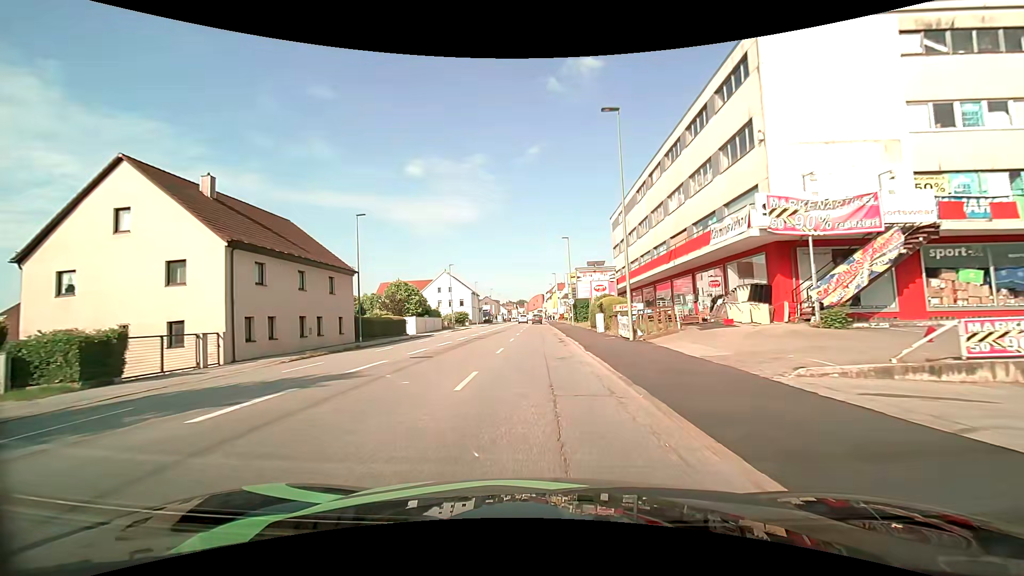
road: tertiary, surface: asphalt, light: Day
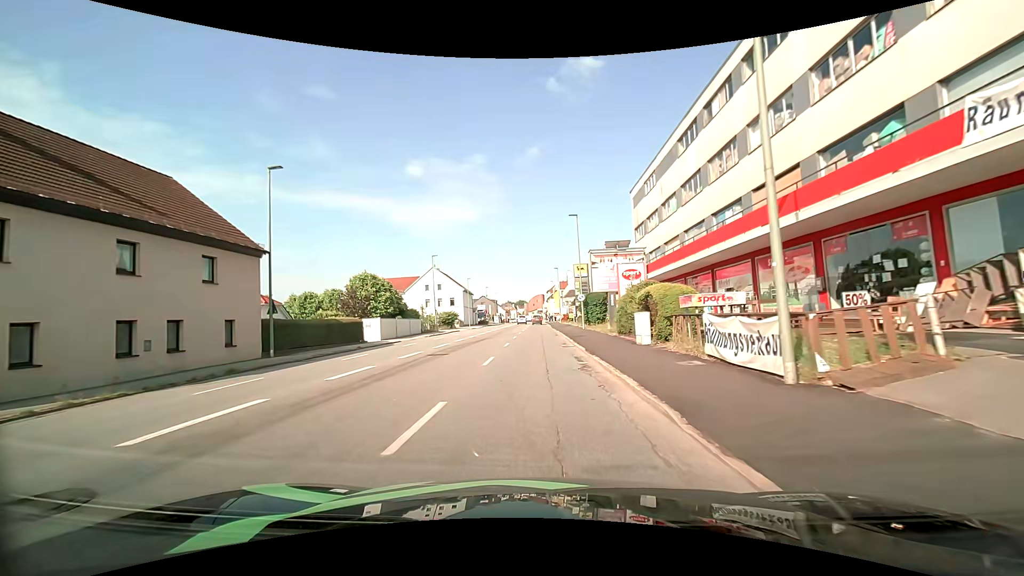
(+0.1, +13.2) m; 0°
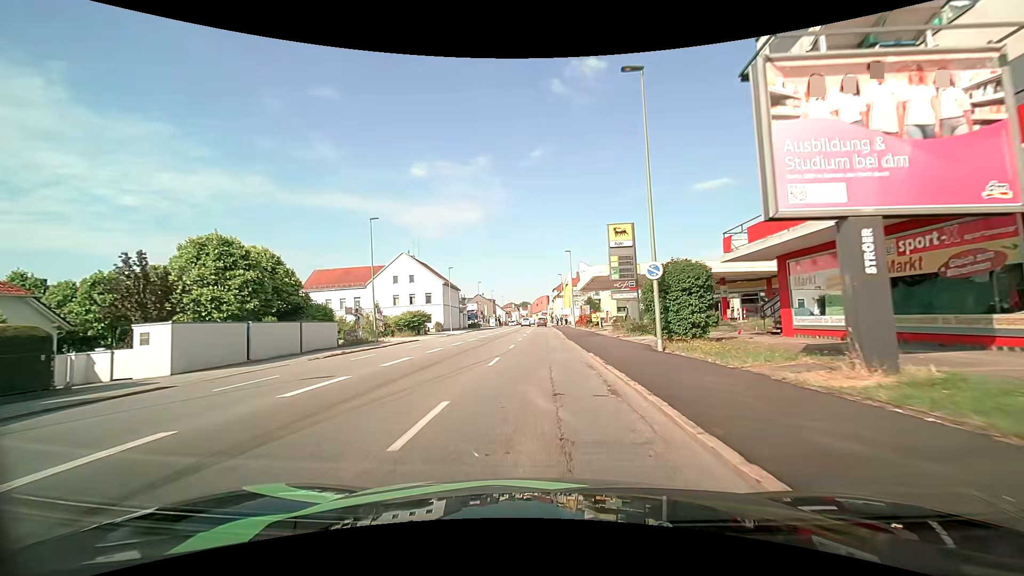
(-0.1, +26.6) m; -1°
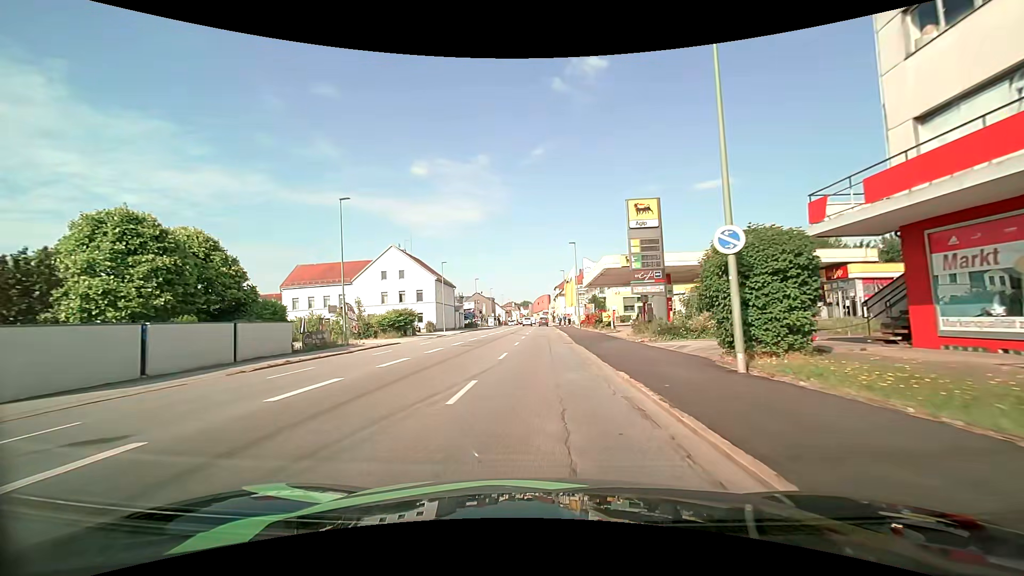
(0.0, +6.7) m; 0°
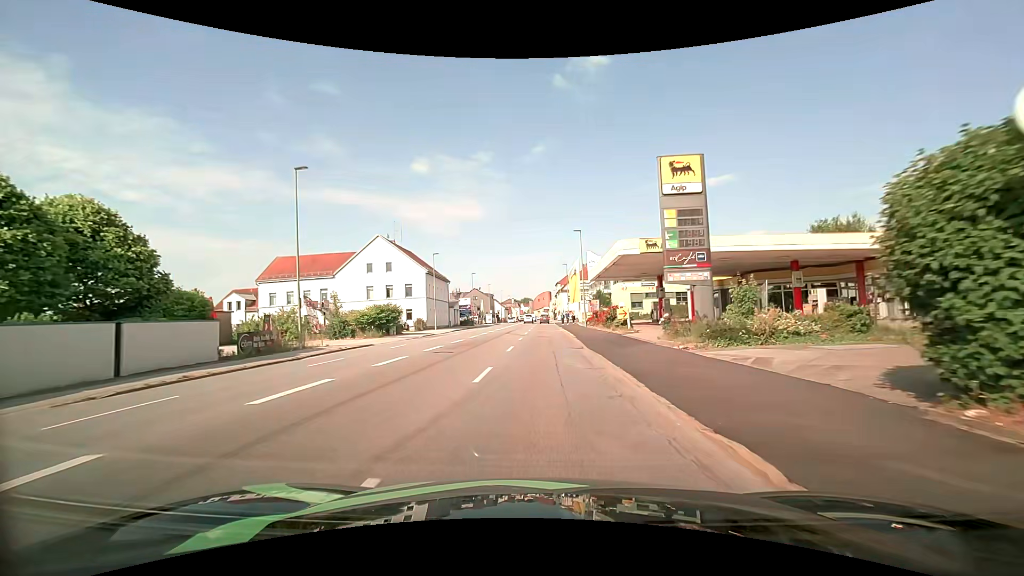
(0.0, +6.7) m; 0°
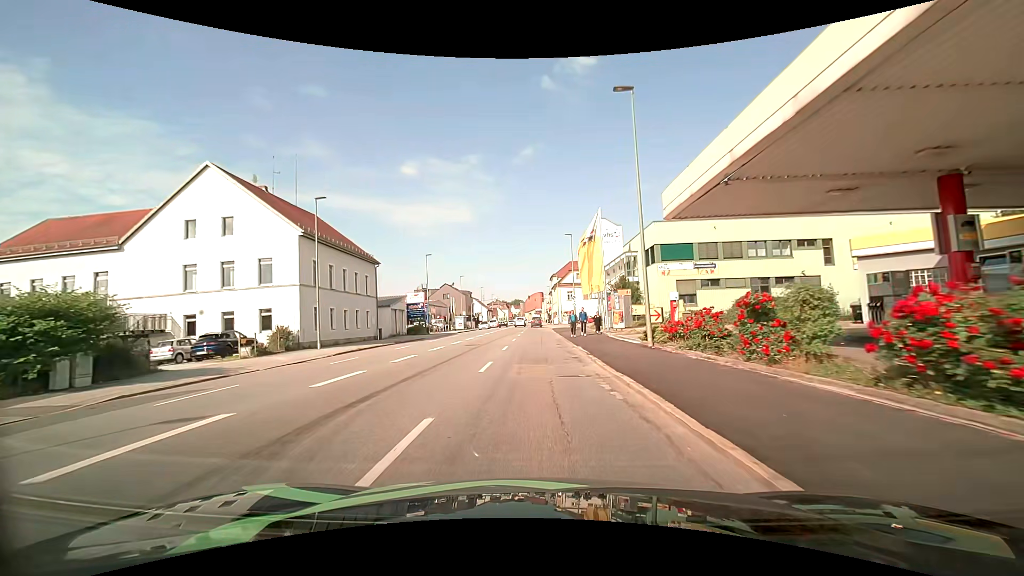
(+0.3, +33.5) m; 0°
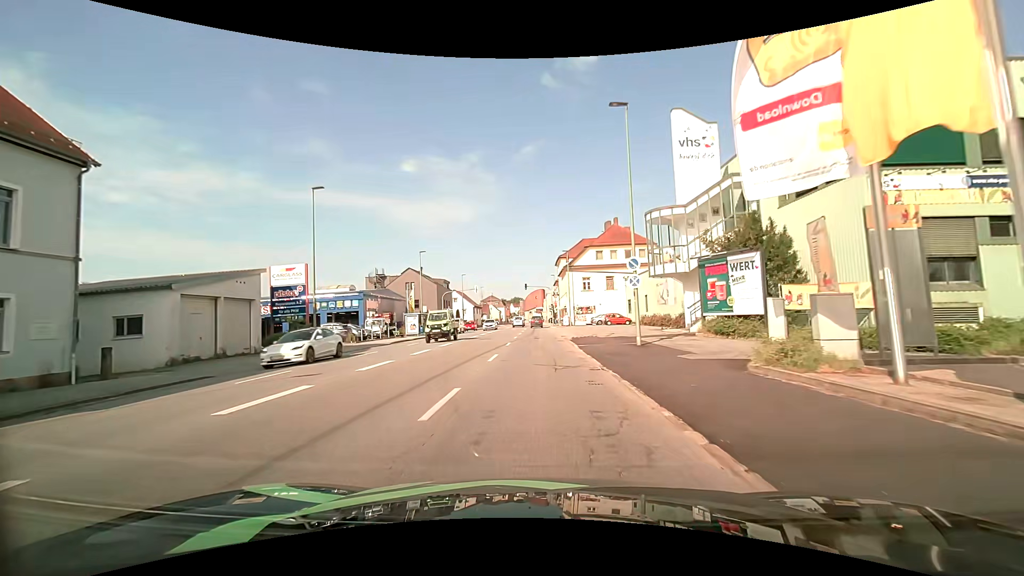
(+0.2, +33.2) m; 0°
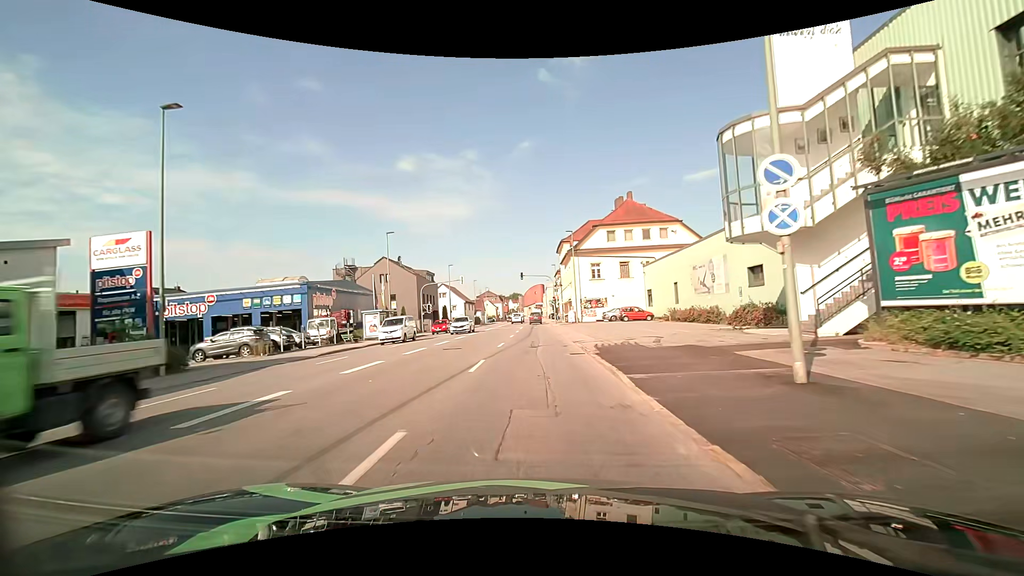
(+0.1, +12.7) m; +1°
(0, +10) (0, +20) (-1, +30) (-1, +40) (-1, +50) (-1, +60) (-1, +70) (-2, +80) (-2, +90) (-2, +100) m
